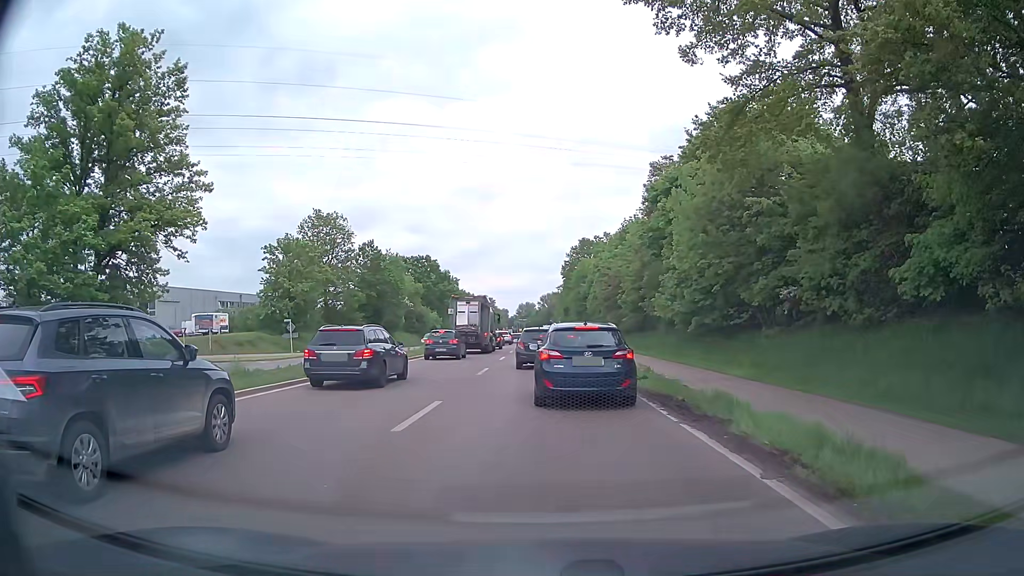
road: primary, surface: asphalt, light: Day
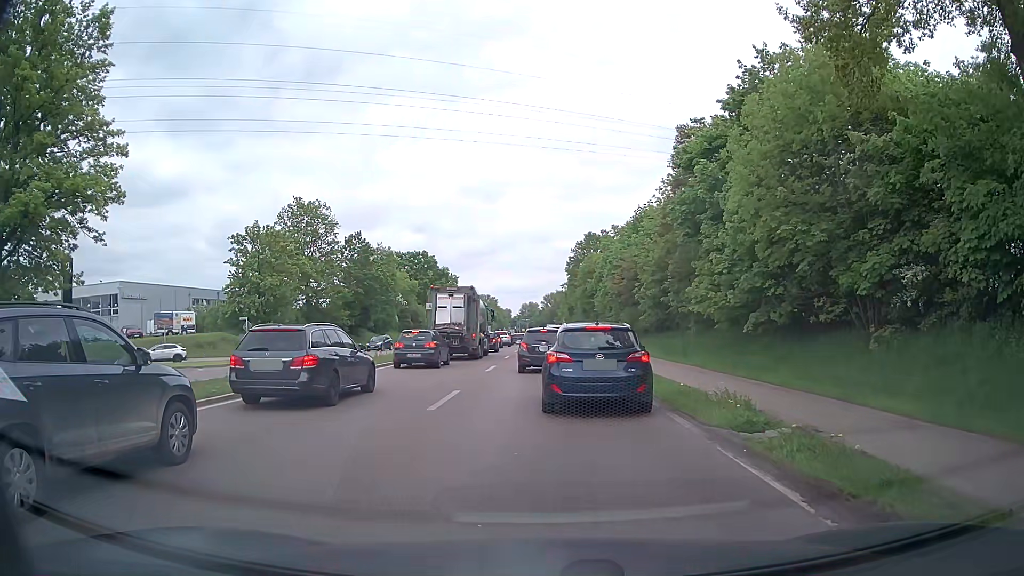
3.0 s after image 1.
(-0.2, +9.4) m; -1°
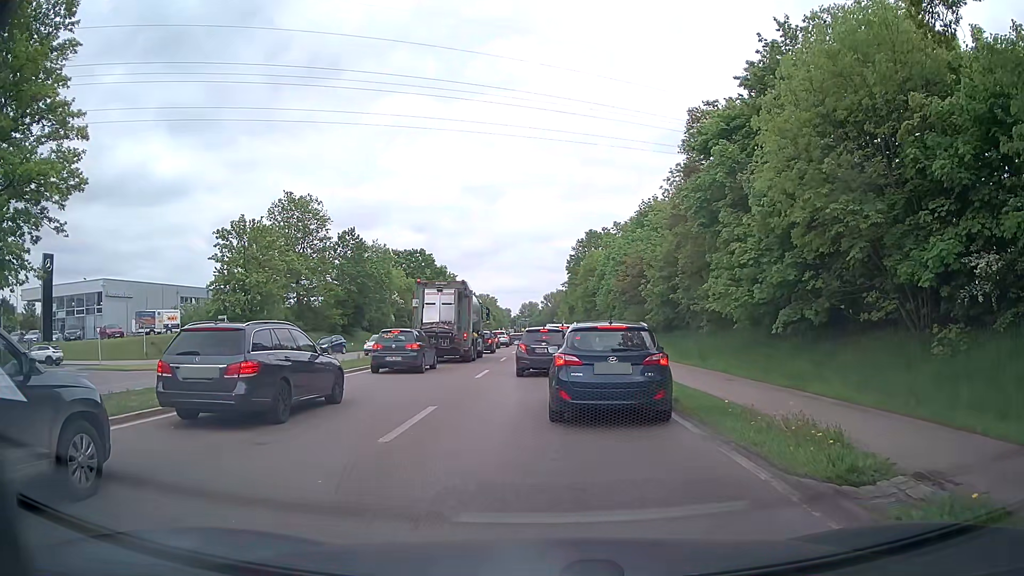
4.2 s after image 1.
(0.0, +3.4) m; -1°
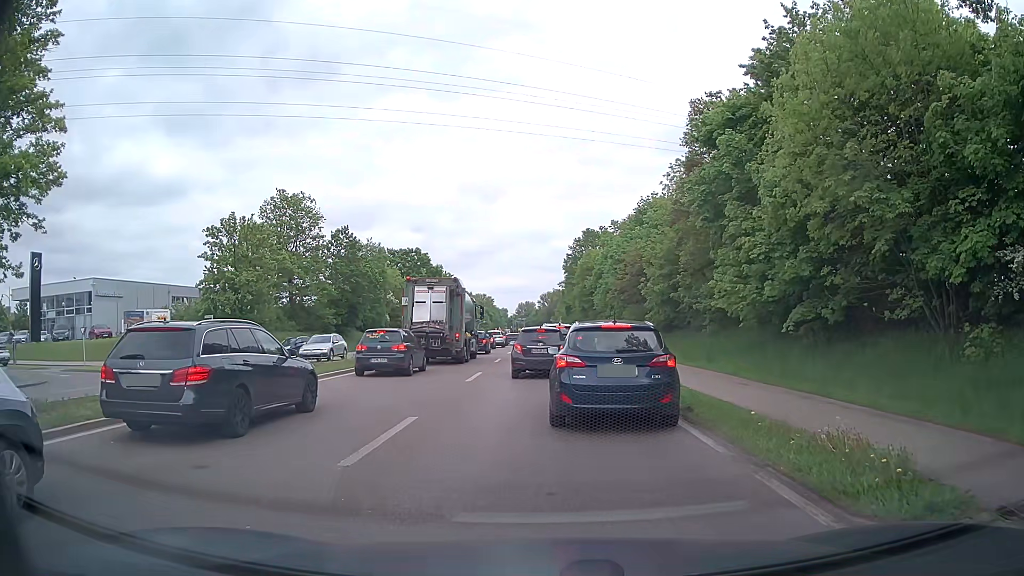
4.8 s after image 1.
(0.0, +1.5) m; +1°
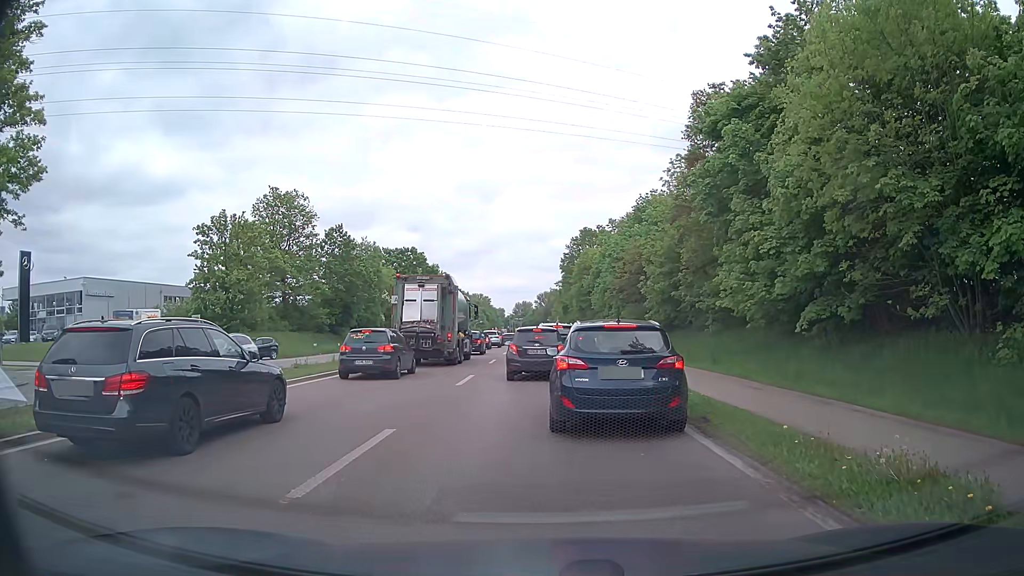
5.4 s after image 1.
(0.0, +1.3) m; +2°
